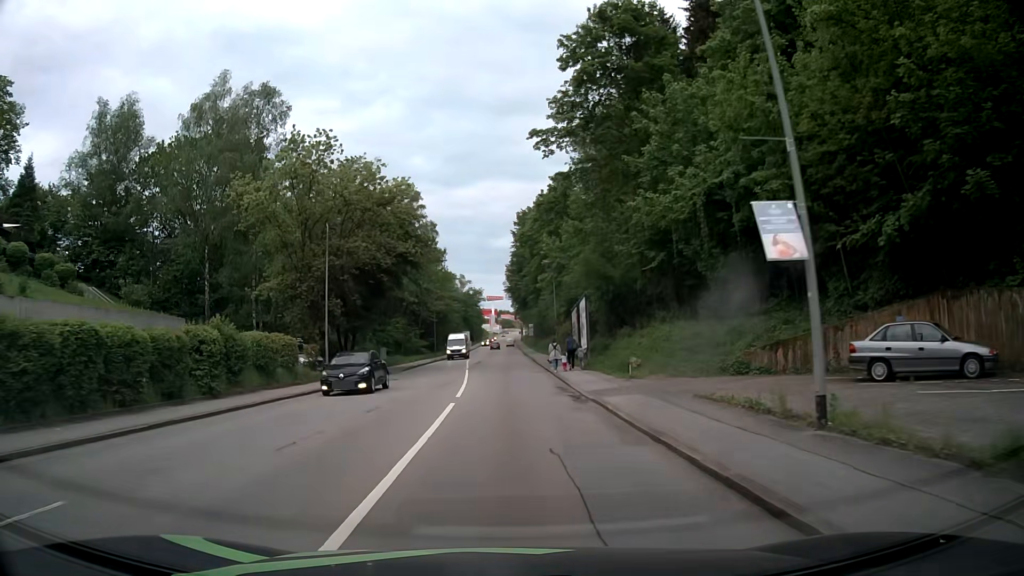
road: tertiary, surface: asphalt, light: Day
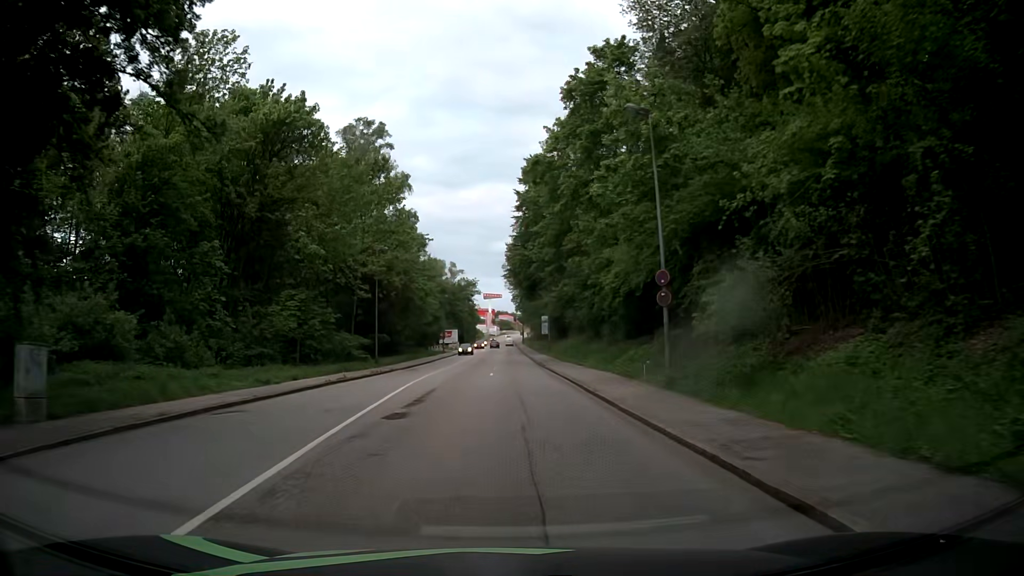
(0.0, +38.3) m; 0°
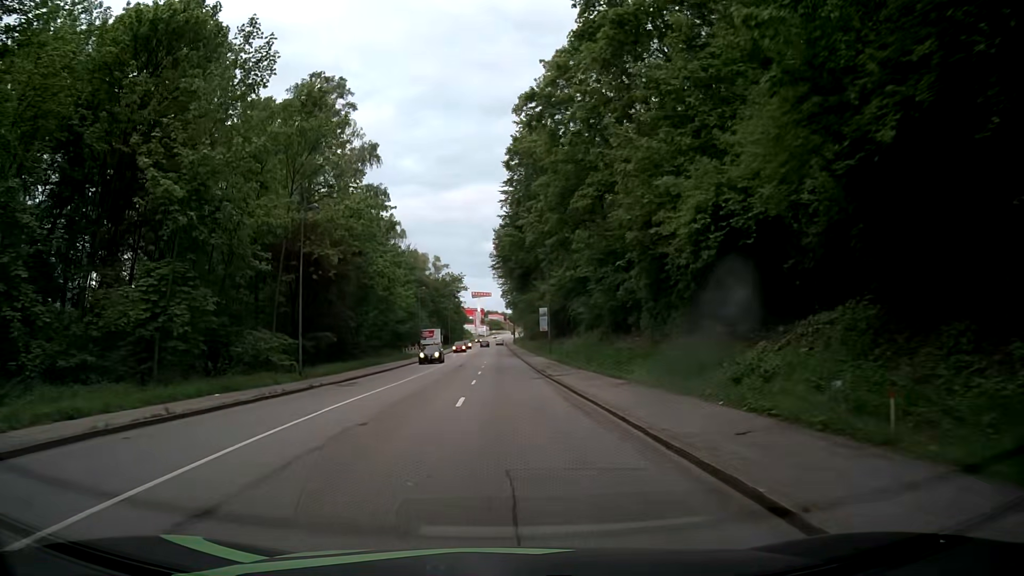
(+0.3, +15.2) m; +1°
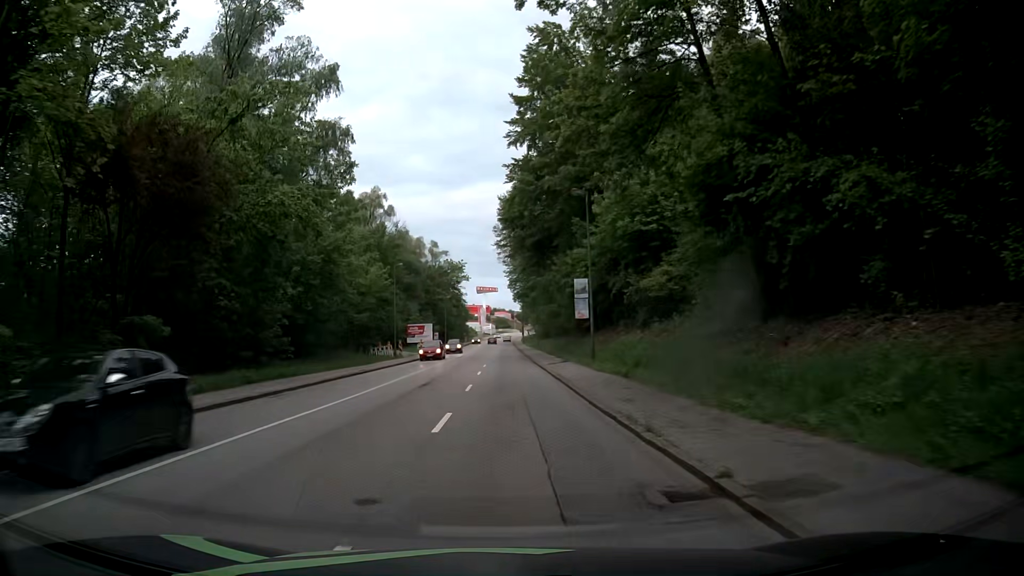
(0.0, +22.8) m; 0°
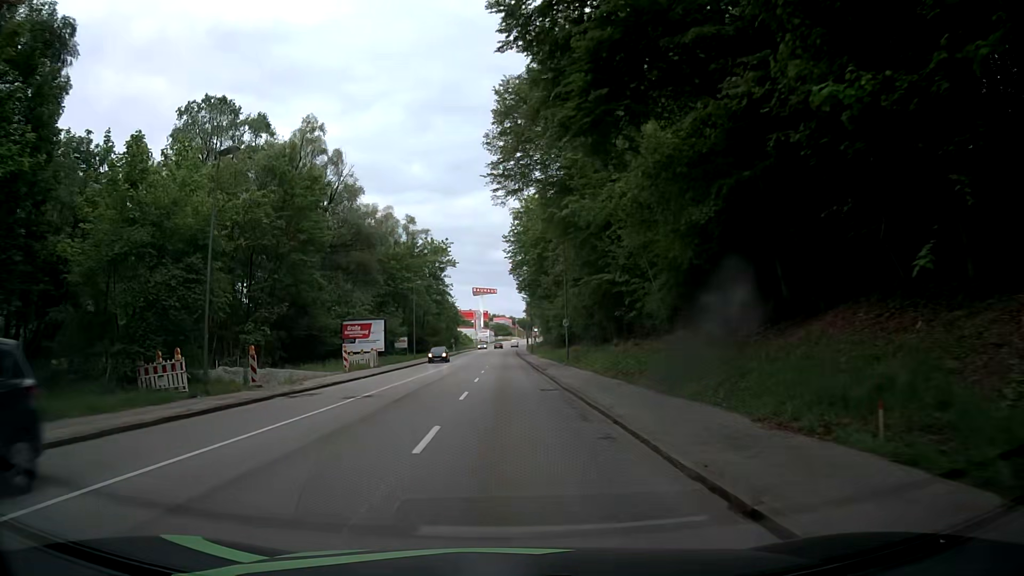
(-0.3, +37.9) m; 0°
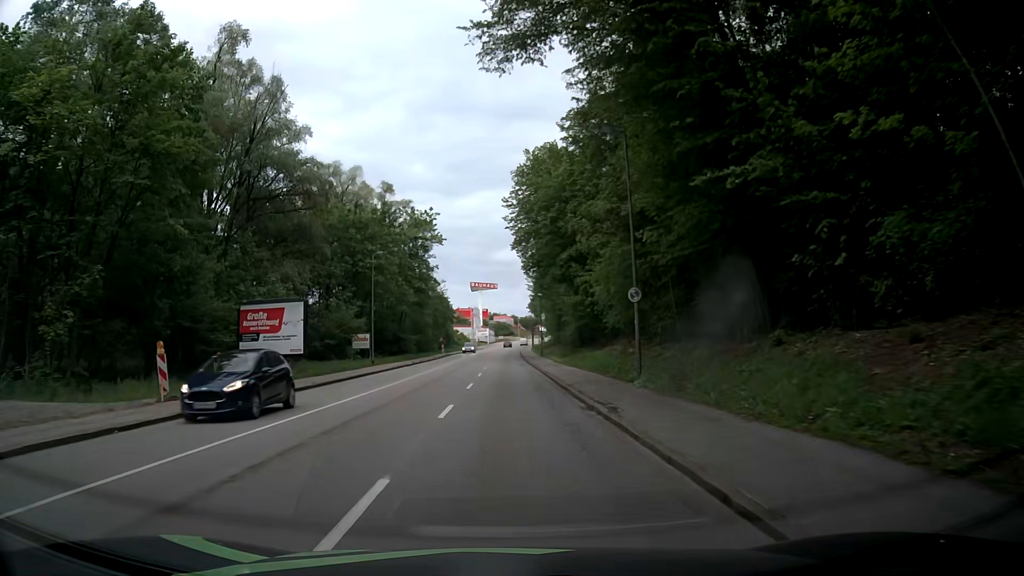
(-0.1, +22.8) m; -1°
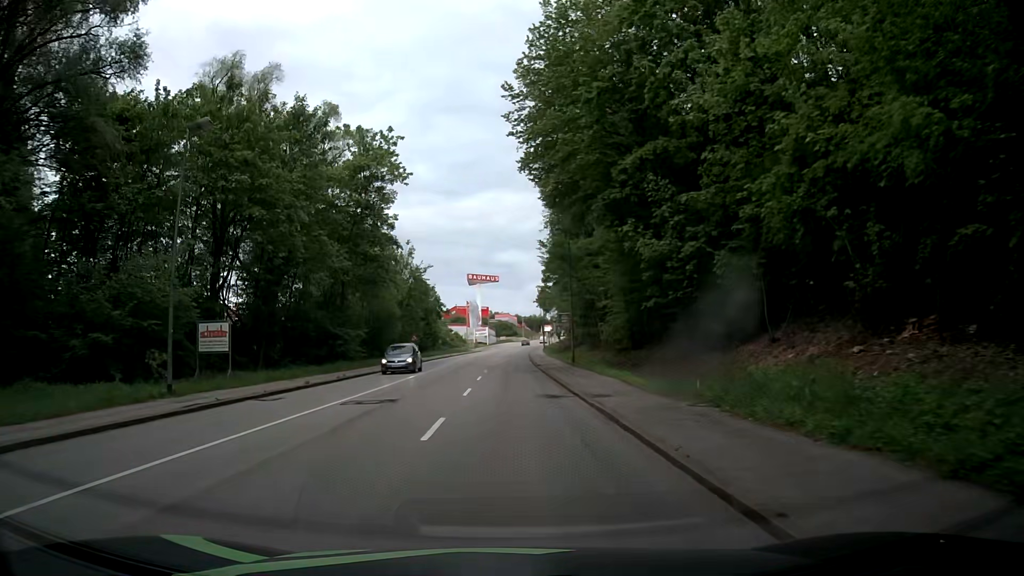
(+0.1, +30.4) m; 0°
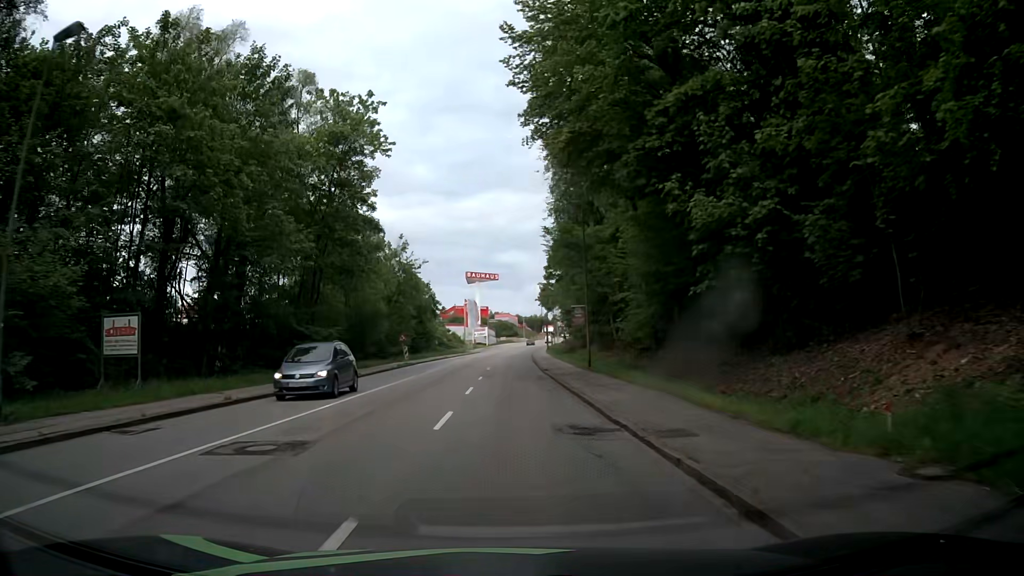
(0.0, +7.6) m; 0°
(0, +10) (0, +20) (0, +30) (0, +40) (0, +50) (0, +60) (0, +70) (0, +80) (+1, +90) (+1, +100) m
